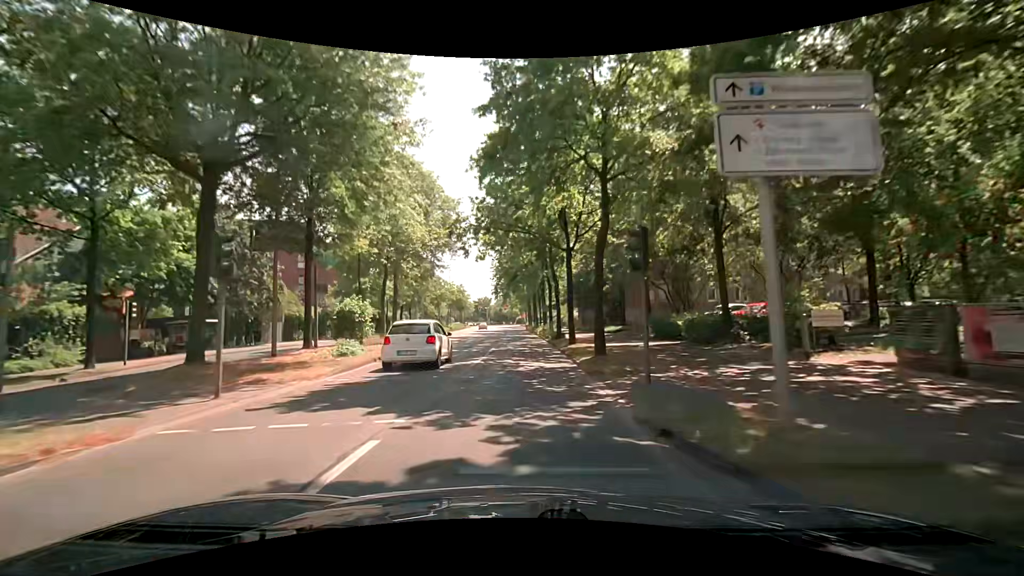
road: primary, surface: asphalt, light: Day
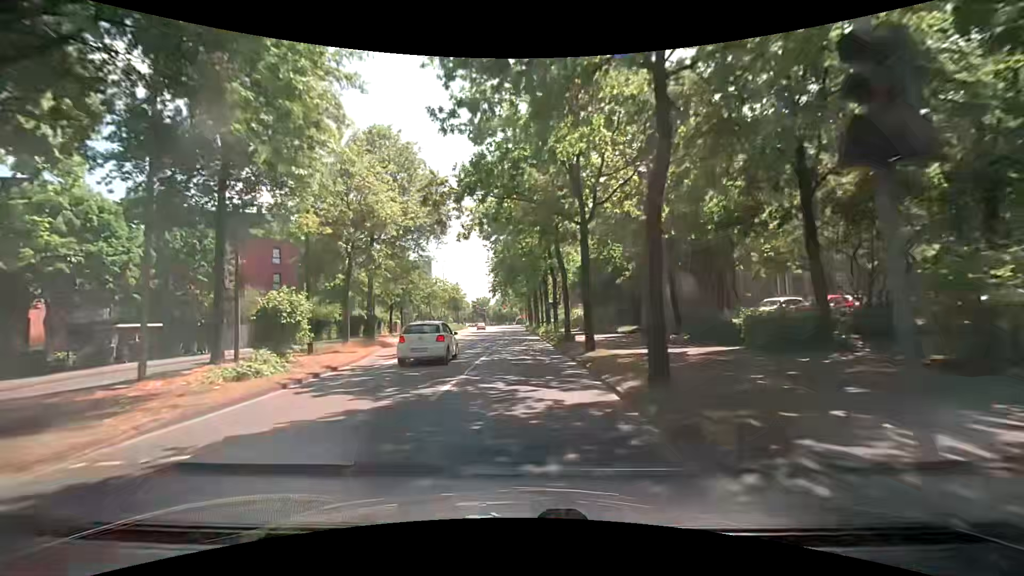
(0.0, +6.9) m; 0°
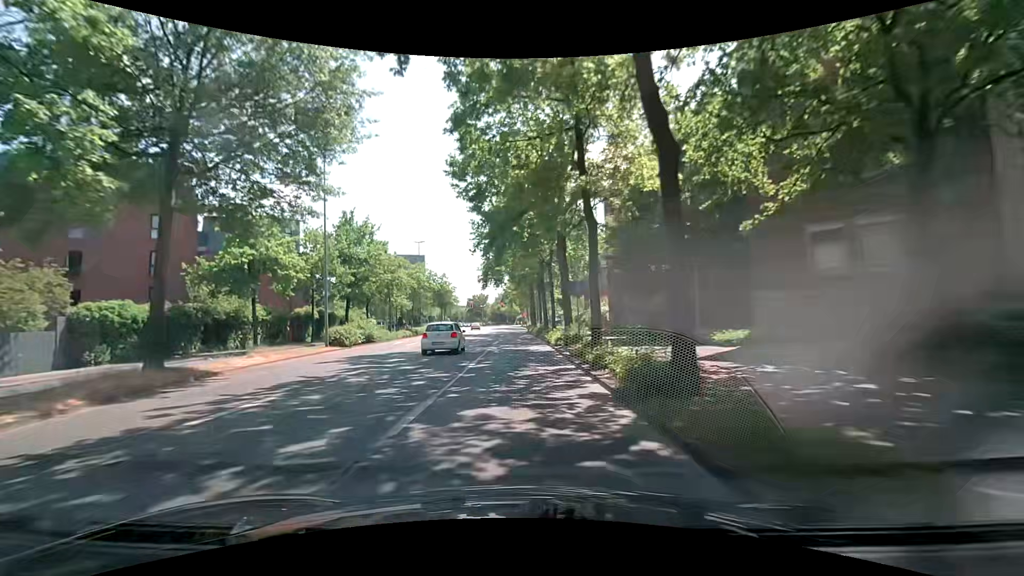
(-0.1, +20.5) m; -1°
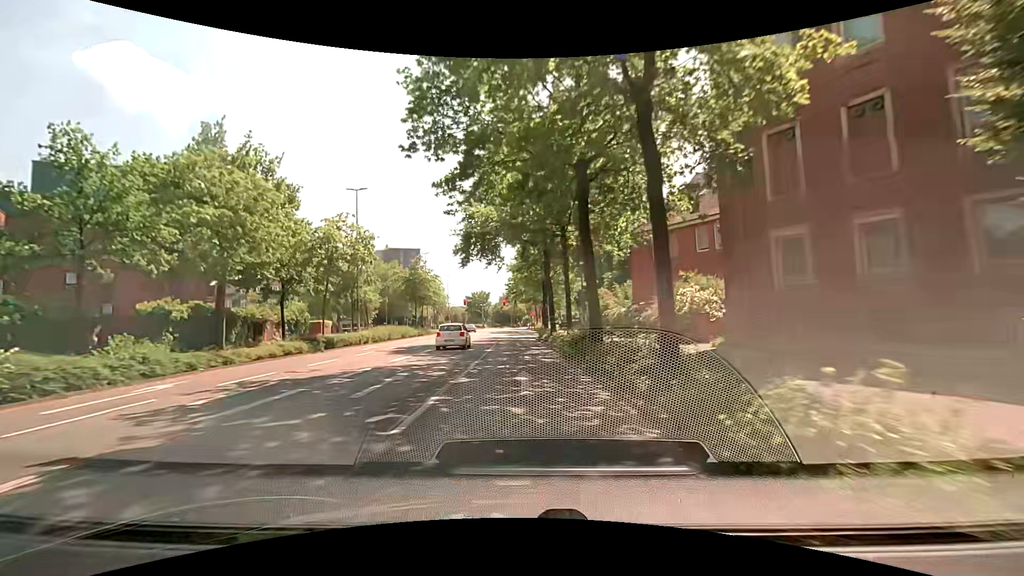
(-0.1, +27.1) m; -1°
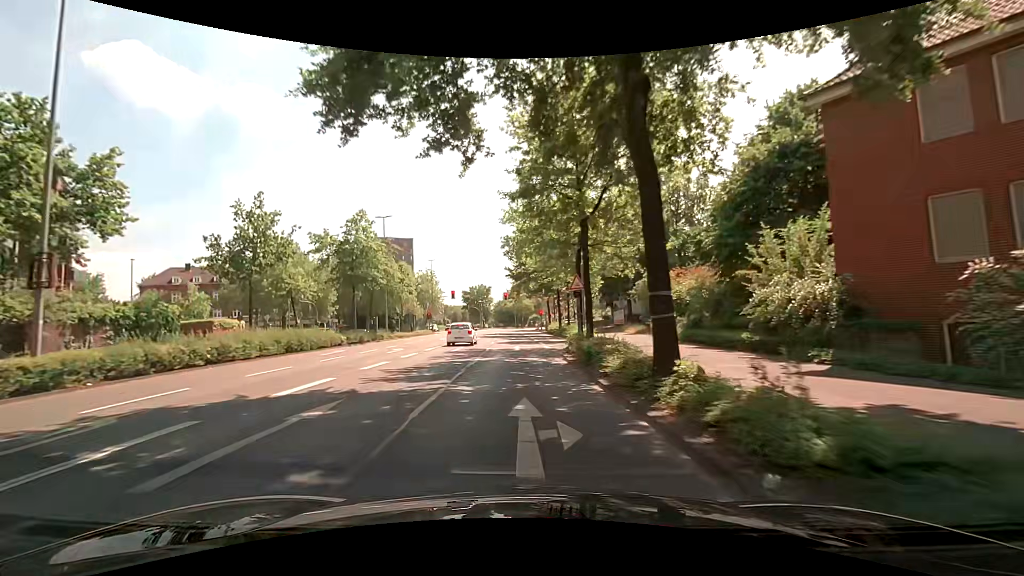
(-0.1, +26.1) m; 0°
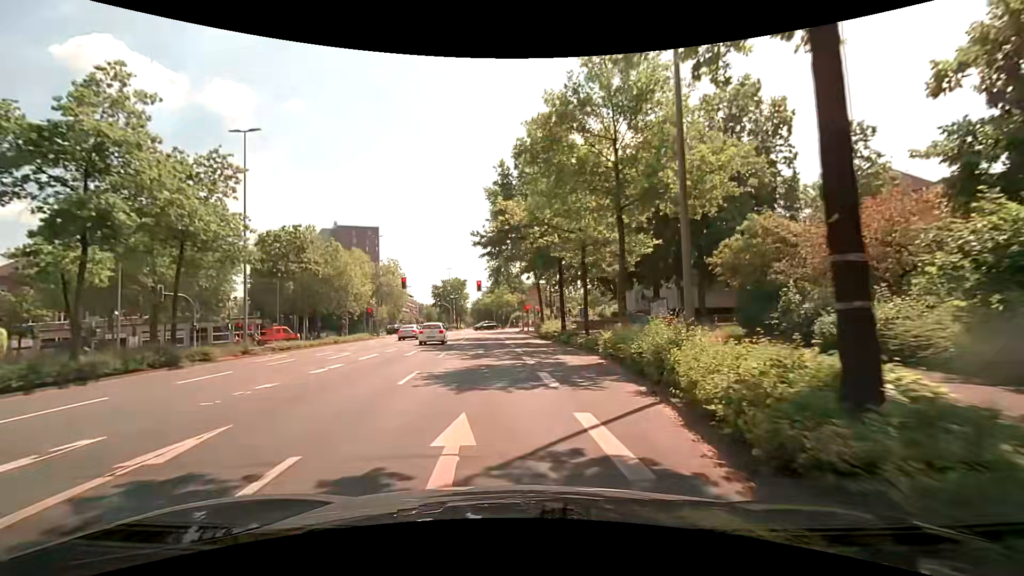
(+0.1, +22.8) m; +2°
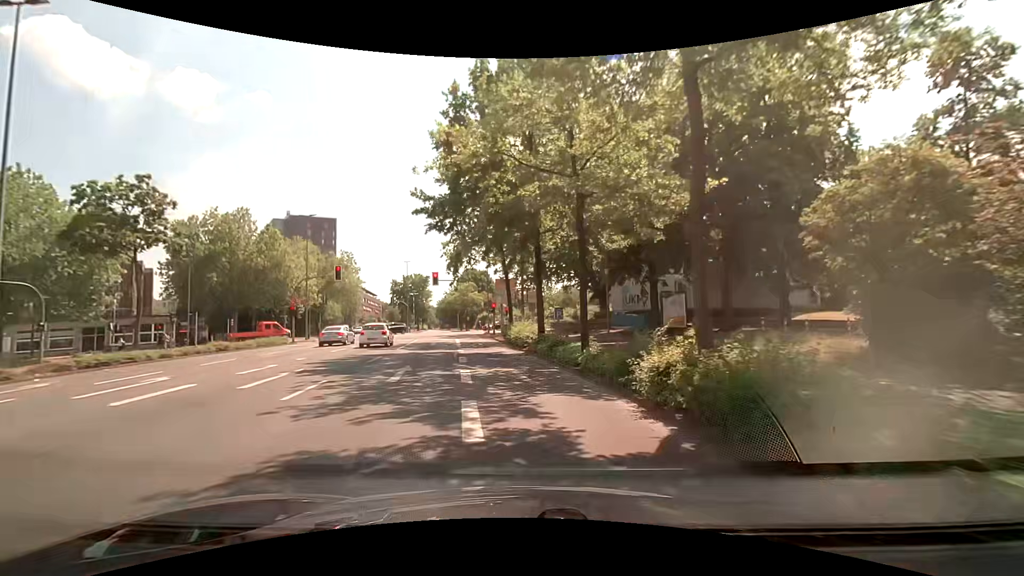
(+0.4, +10.7) m; +4°
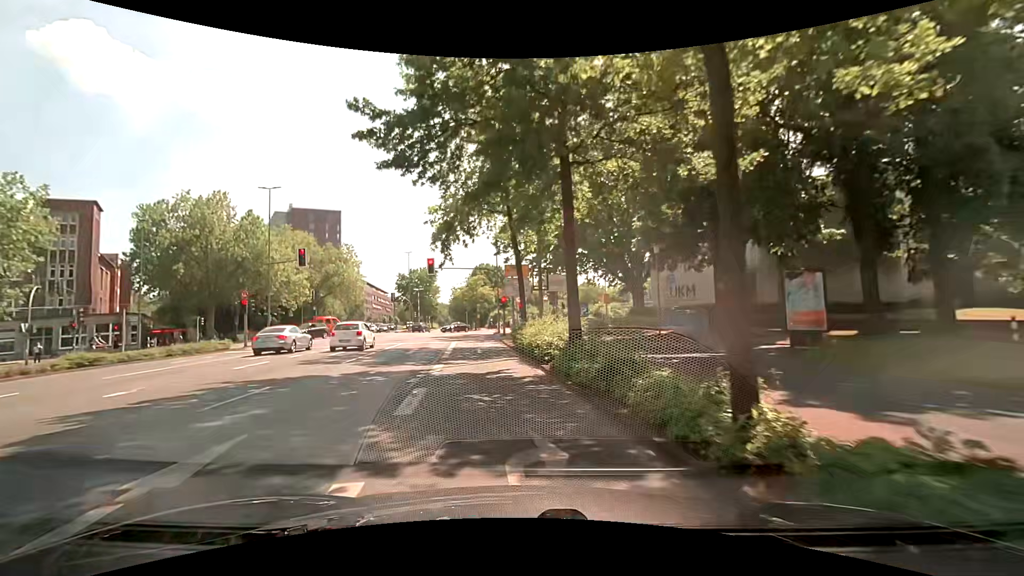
(+0.1, +10.3) m; 0°
